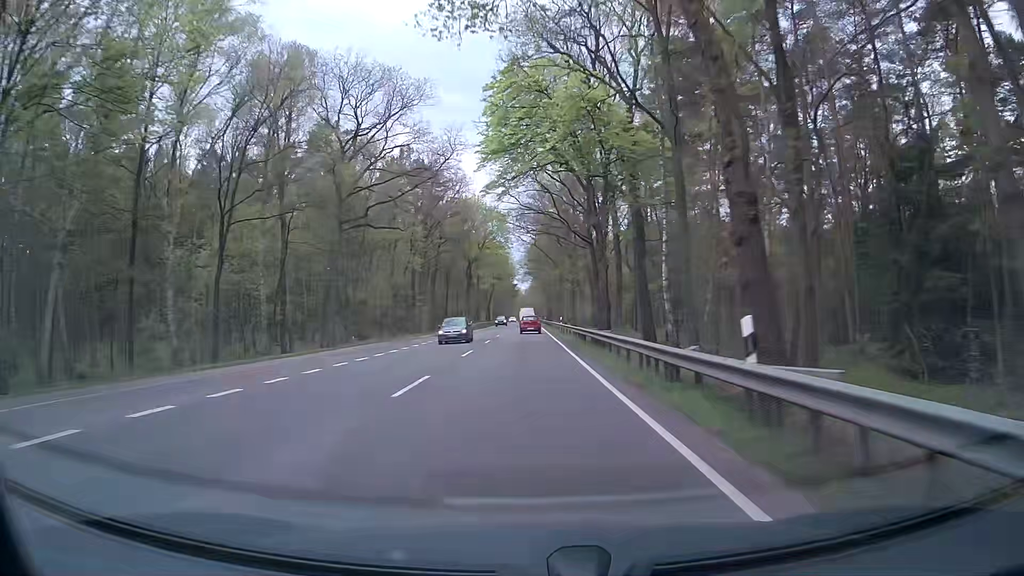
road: primary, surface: asphalt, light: Day
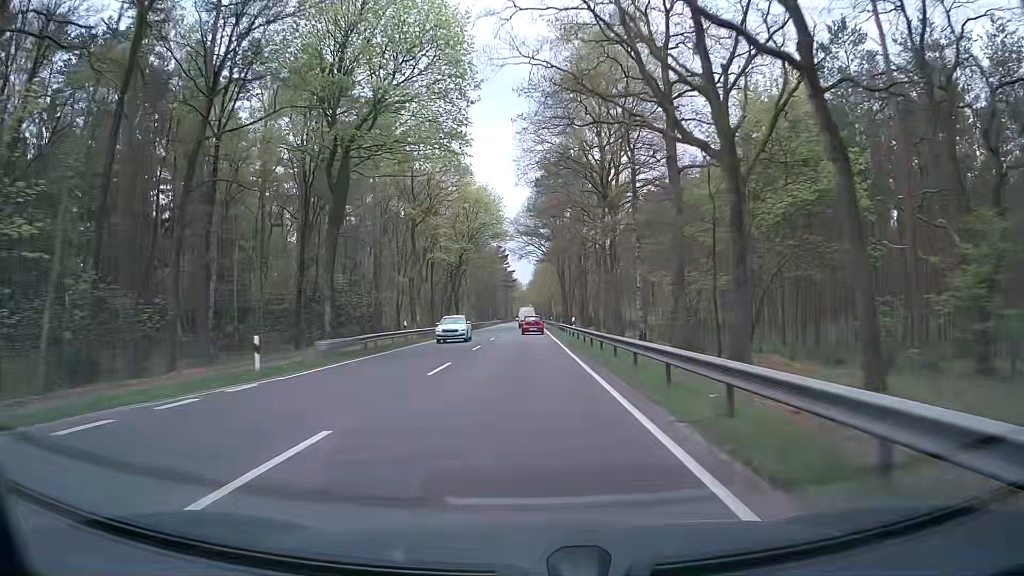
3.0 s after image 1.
(+0.1, +67.7) m; 0°
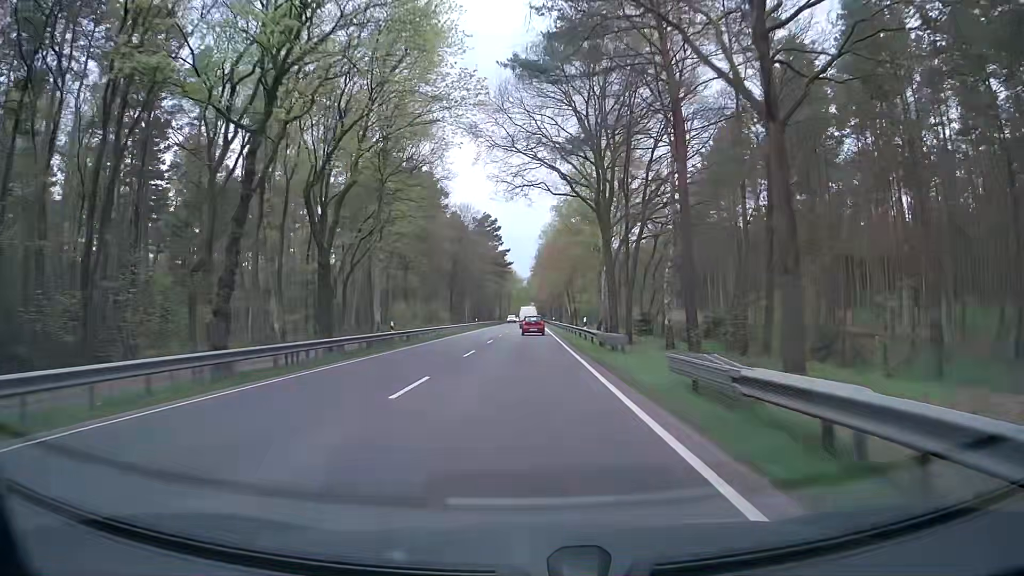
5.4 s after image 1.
(-0.4, +52.7) m; -1°
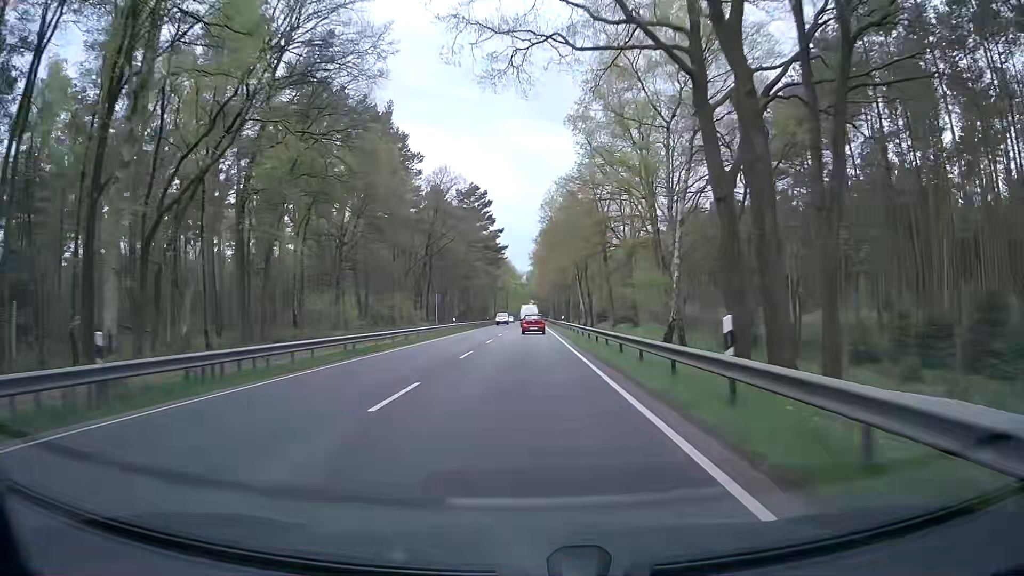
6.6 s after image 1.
(0.0, +25.7) m; 0°
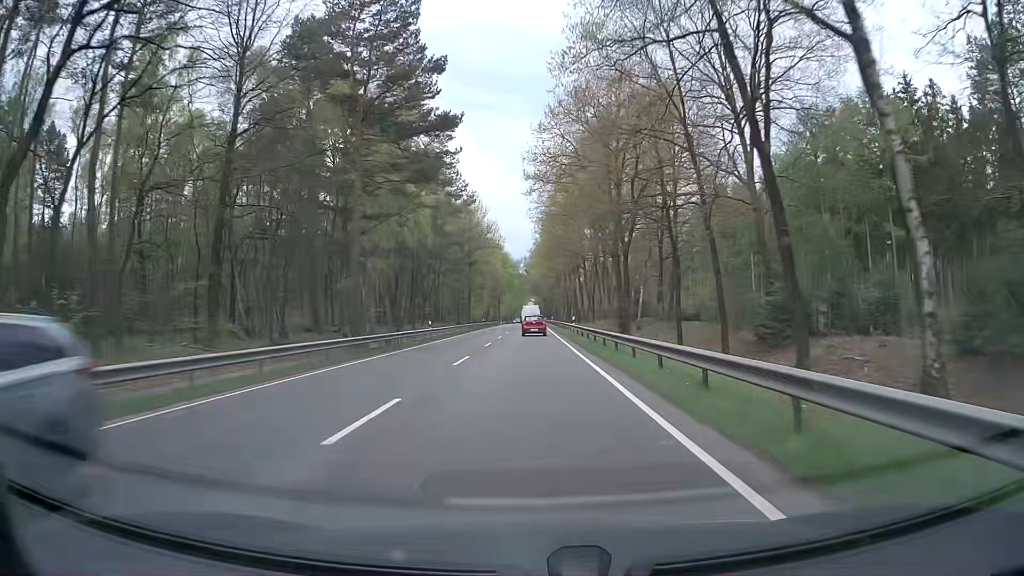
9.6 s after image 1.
(-0.2, +62.5) m; 0°
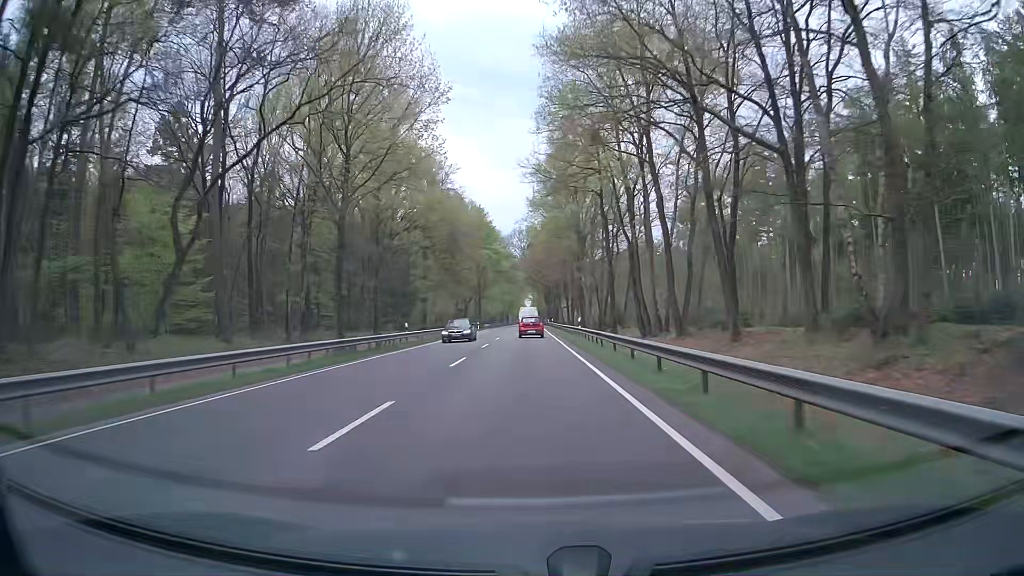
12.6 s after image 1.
(0.0, +60.4) m; 0°
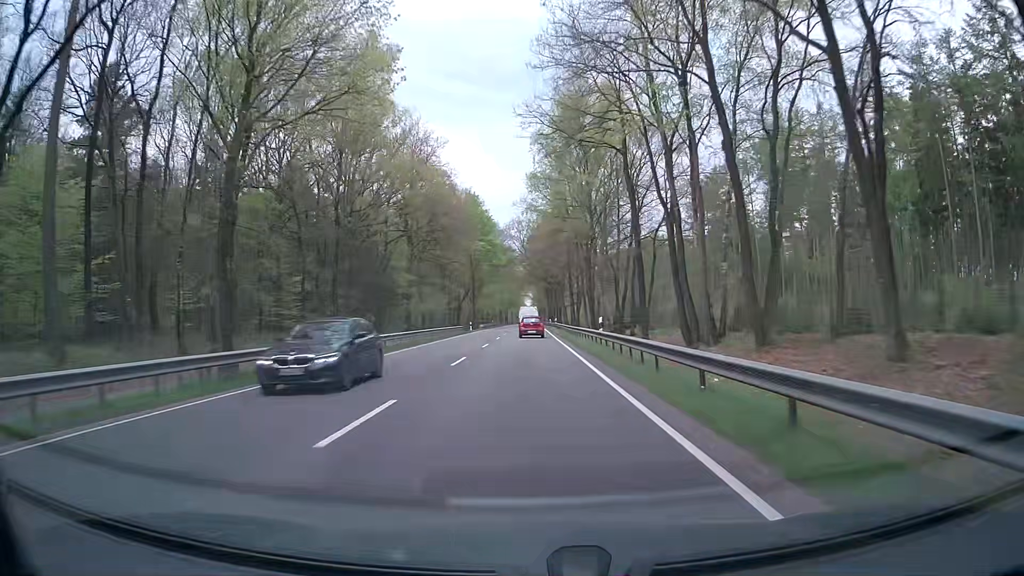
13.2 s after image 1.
(0.0, +11.9) m; 0°
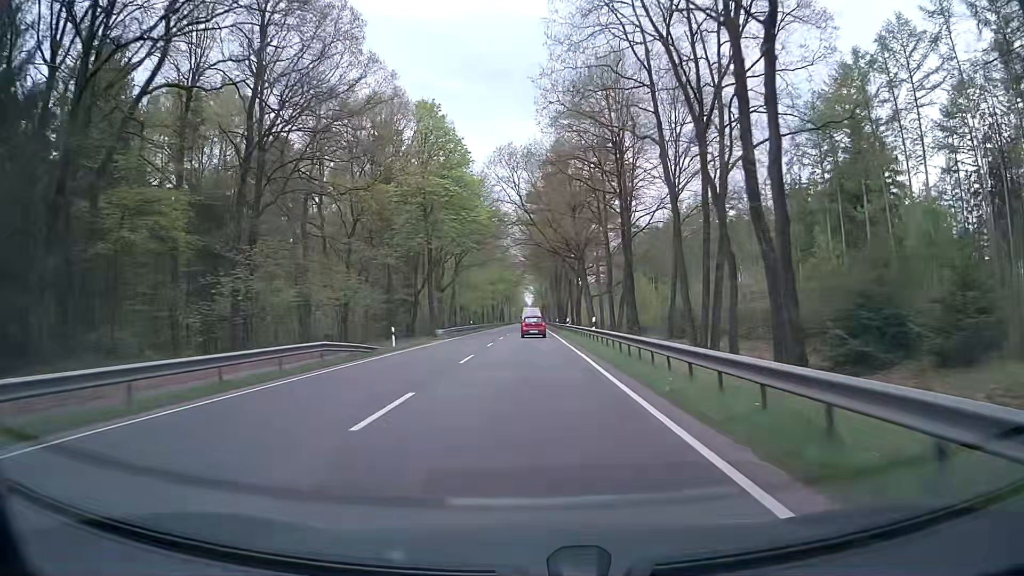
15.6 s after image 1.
(0.0, +47.0) m; 0°
(0, +10) (0, +20) (0, +30) (0, +40) (0, +50) (0, +60) (0, +70) (0, +80) (0, +90) (0, +100) m
